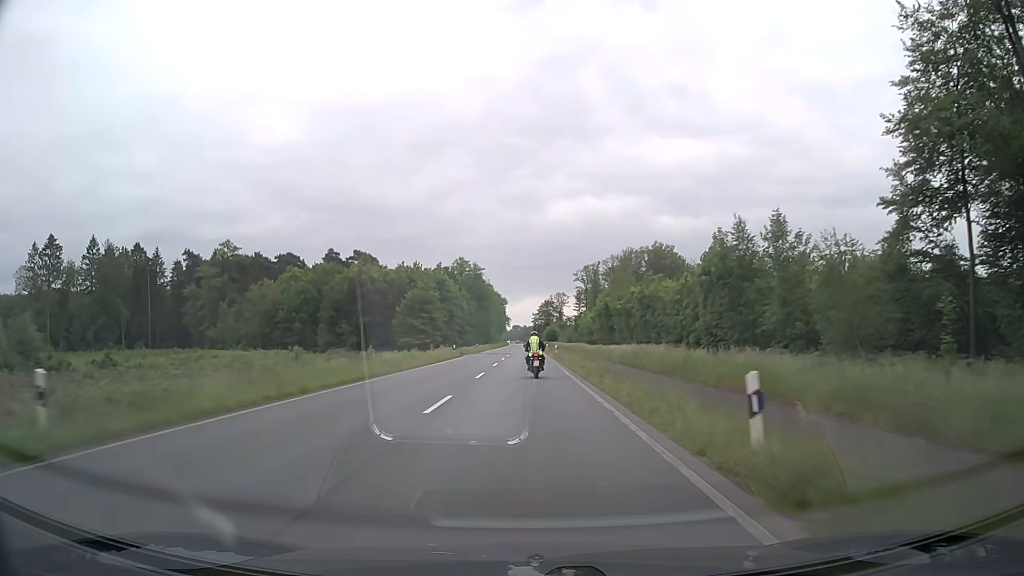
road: primary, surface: asphalt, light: Day
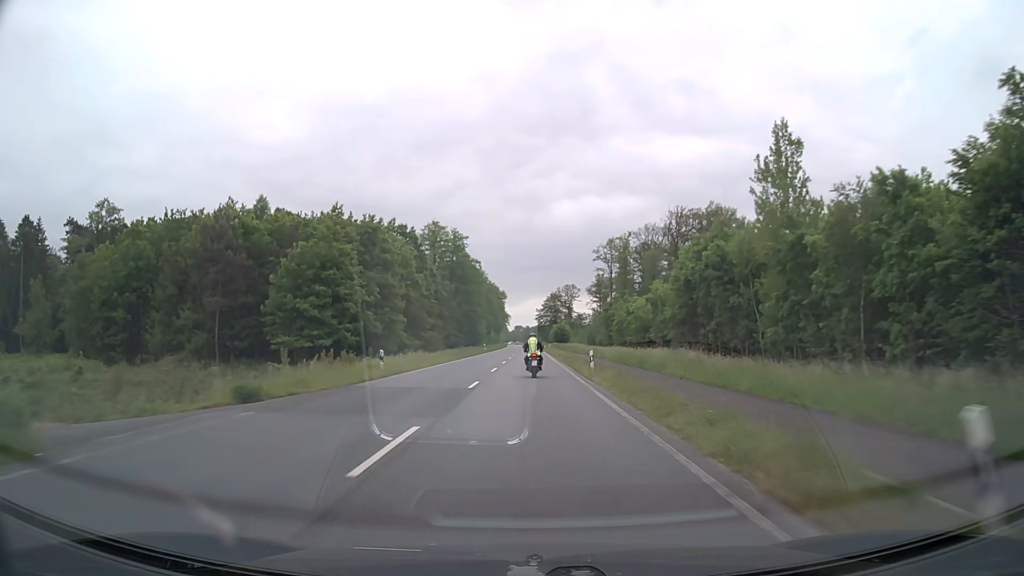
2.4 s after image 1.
(+0.2, +54.2) m; 0°
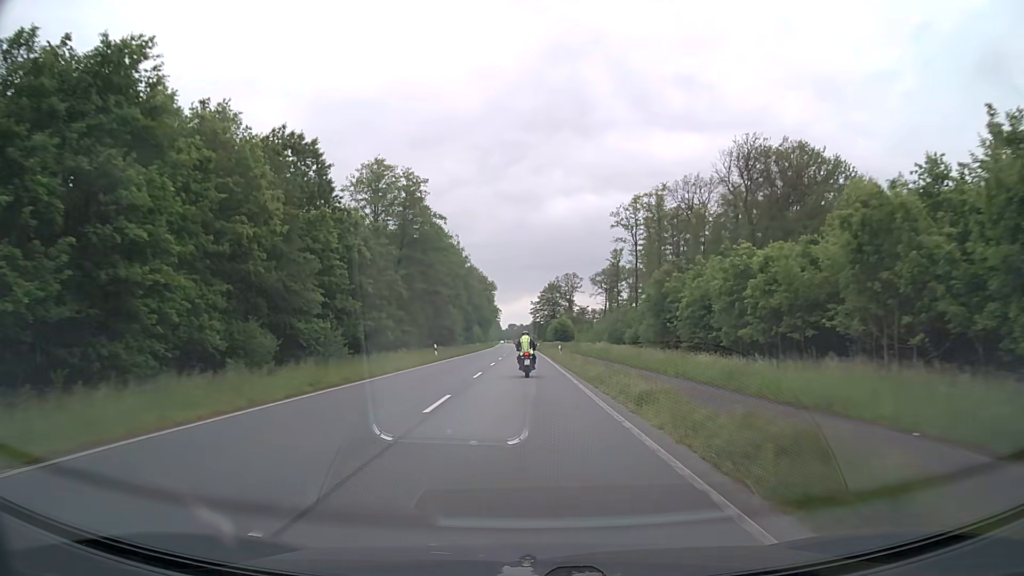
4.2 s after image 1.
(+0.2, +42.2) m; 0°
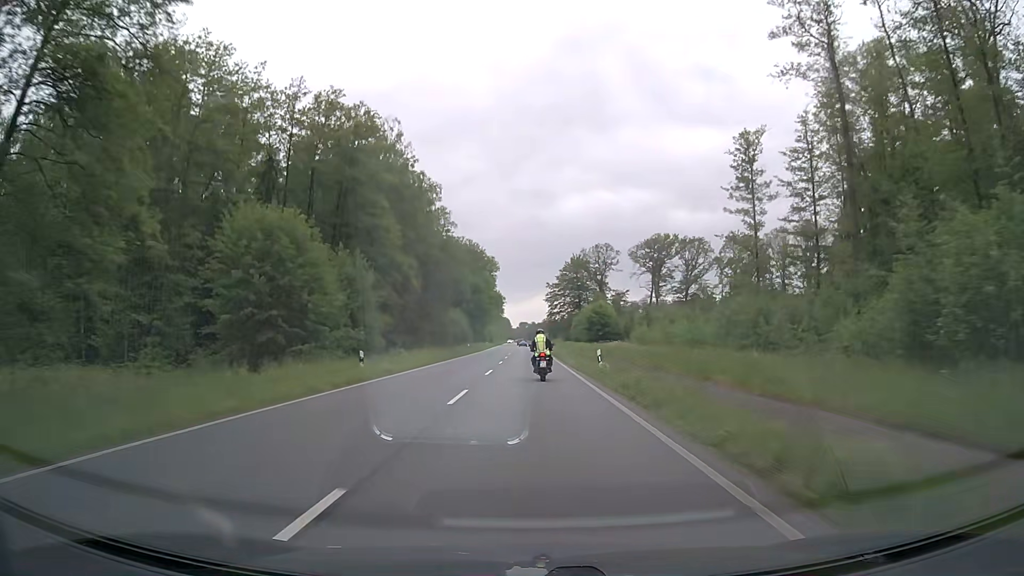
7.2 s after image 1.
(-0.5, +70.8) m; -1°
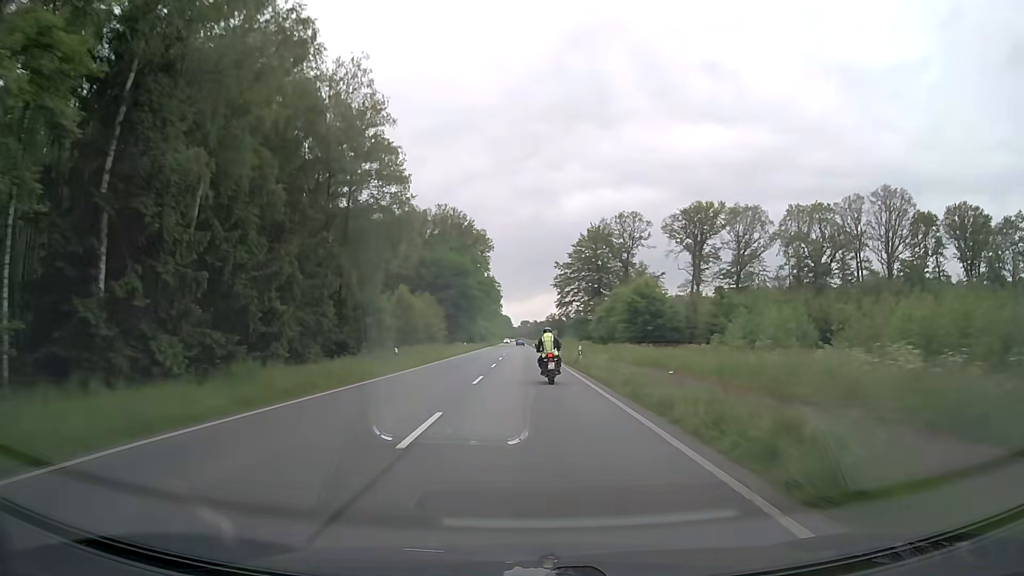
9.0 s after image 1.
(0.0, +41.8) m; 0°
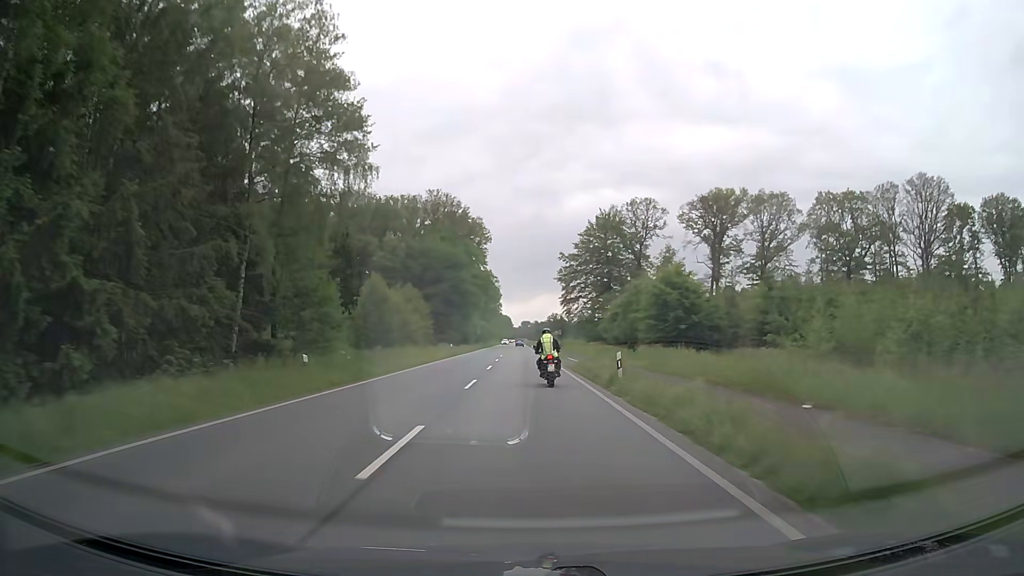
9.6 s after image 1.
(0.0, +13.8) m; 0°
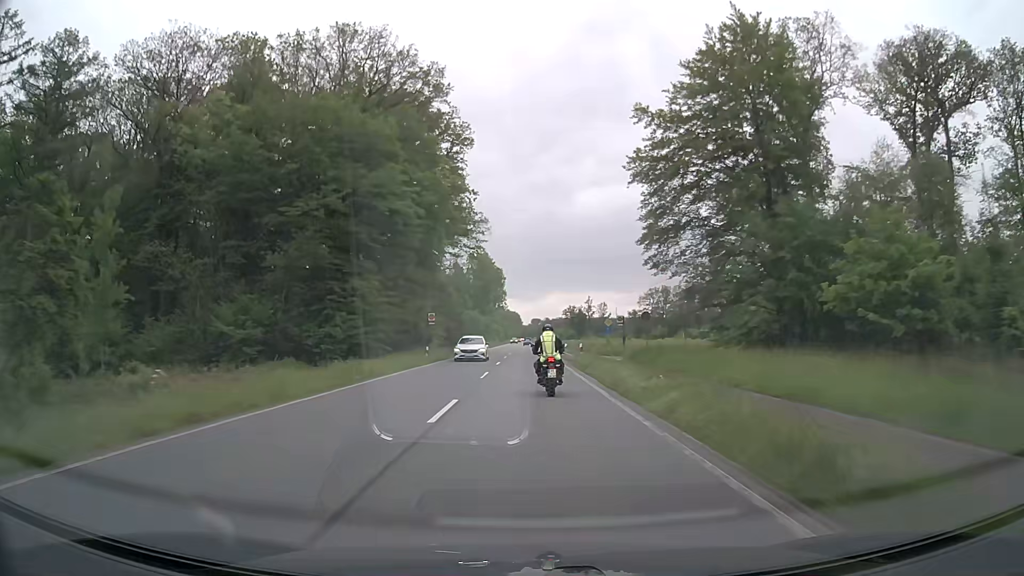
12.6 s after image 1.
(-0.8, +67.8) m; -1°
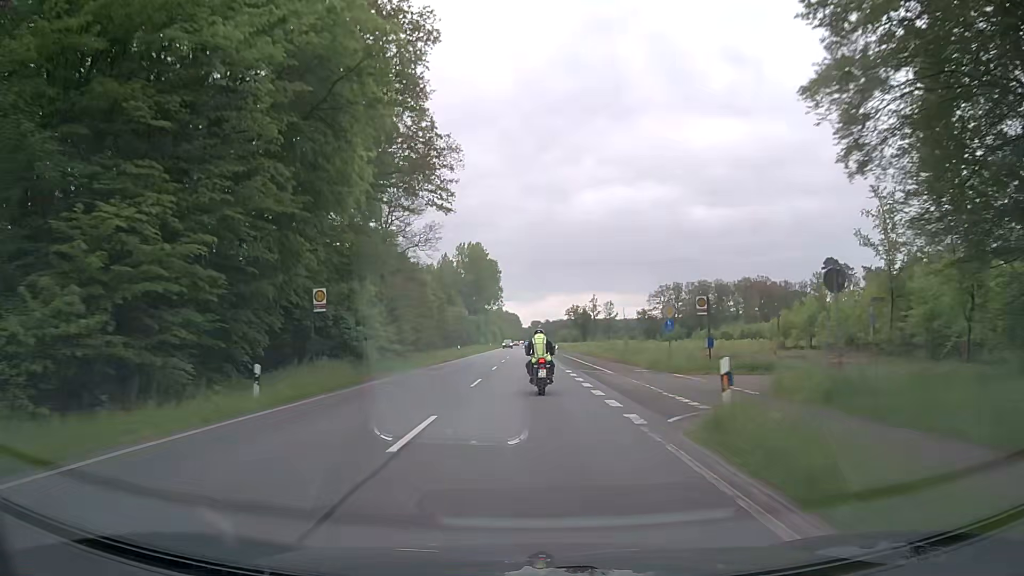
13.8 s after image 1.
(0.0, +26.6) m; 0°
(0, +10) (0, +20) (0, +30) (0, +40) (0, +50) (0, +60) (0, +70) (0, +80) (0, +90) (0, +100) m
